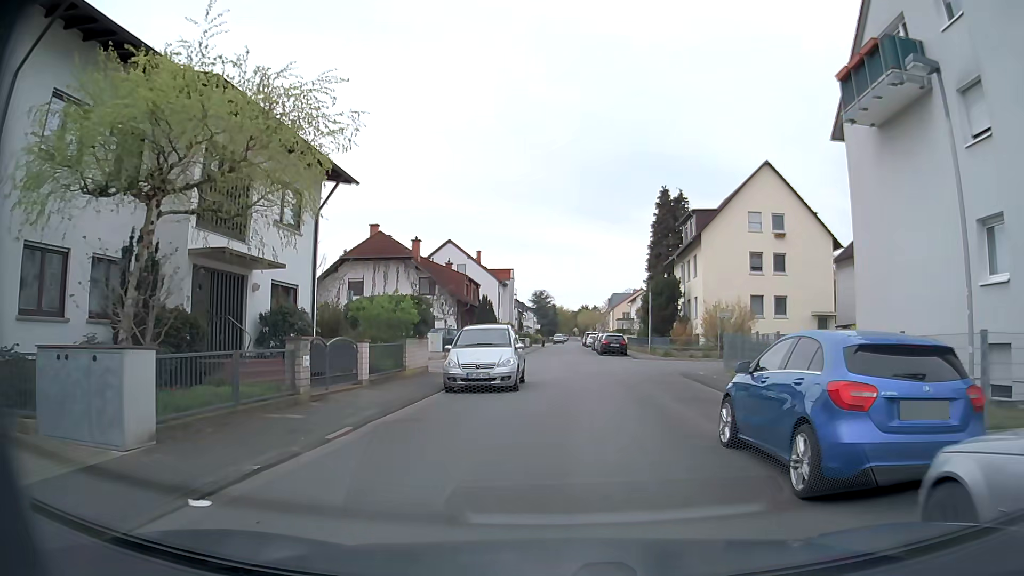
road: residential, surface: asphalt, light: Day
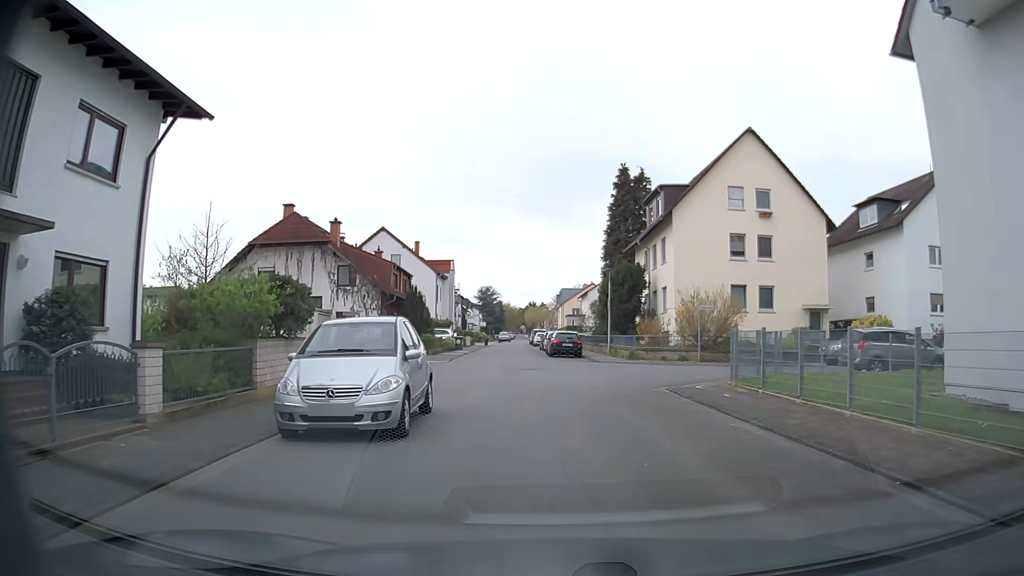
(+0.3, +7.3) m; +5°
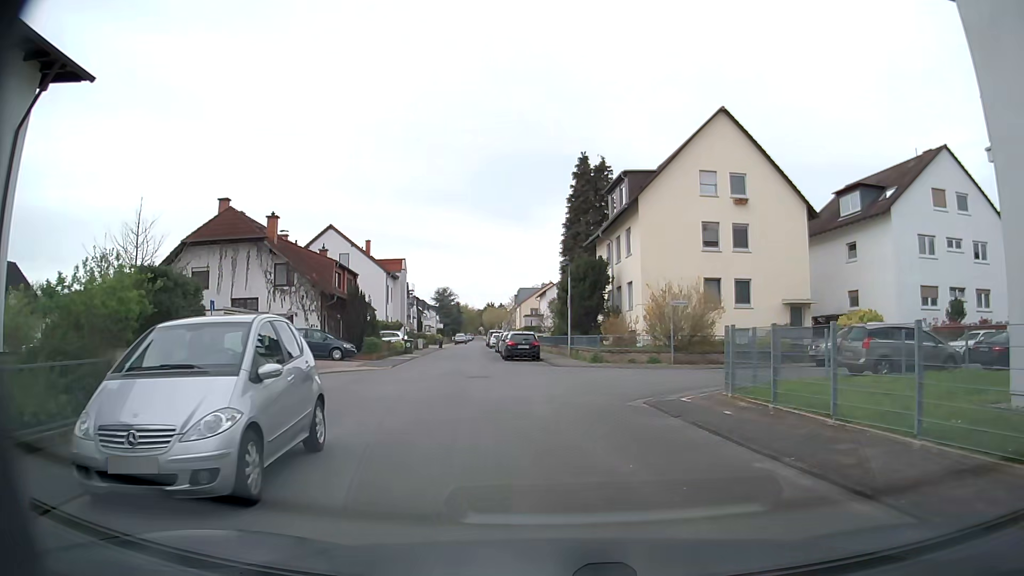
(+0.1, +3.5) m; +3°
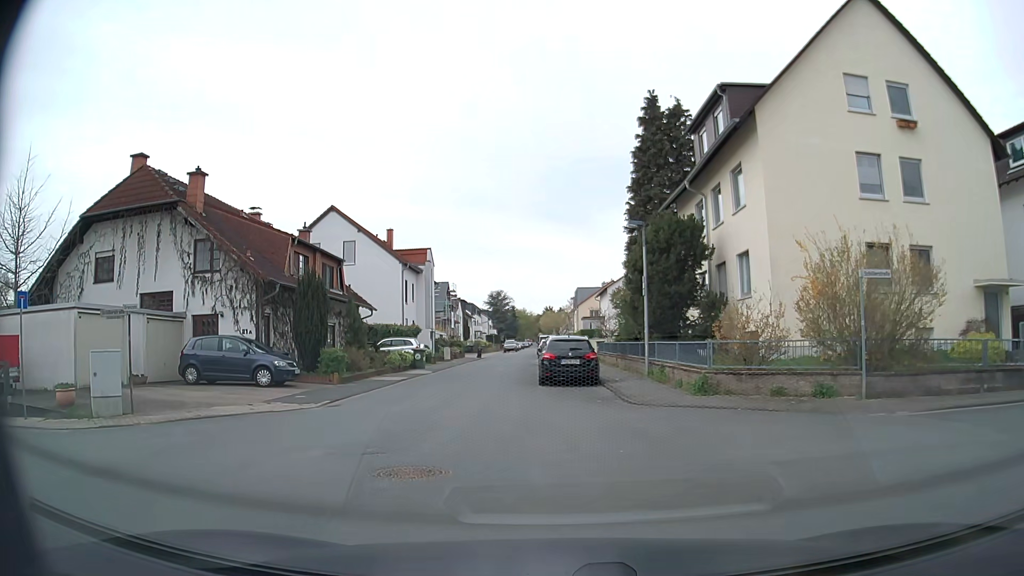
(-0.1, +13.5) m; -6°
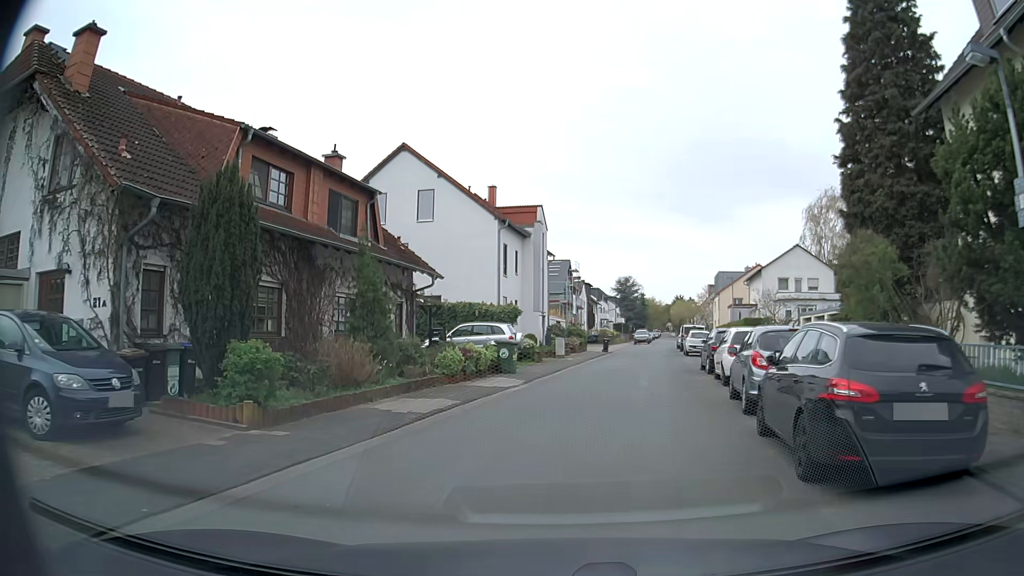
(-1.0, +14.4) m; -10°
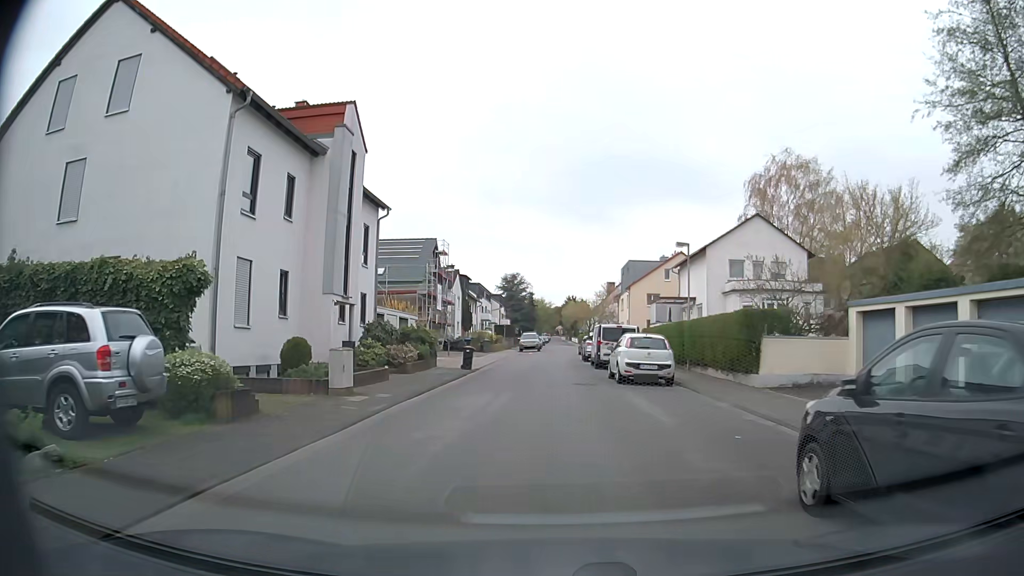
(+2.3, +19.9) m; +10°
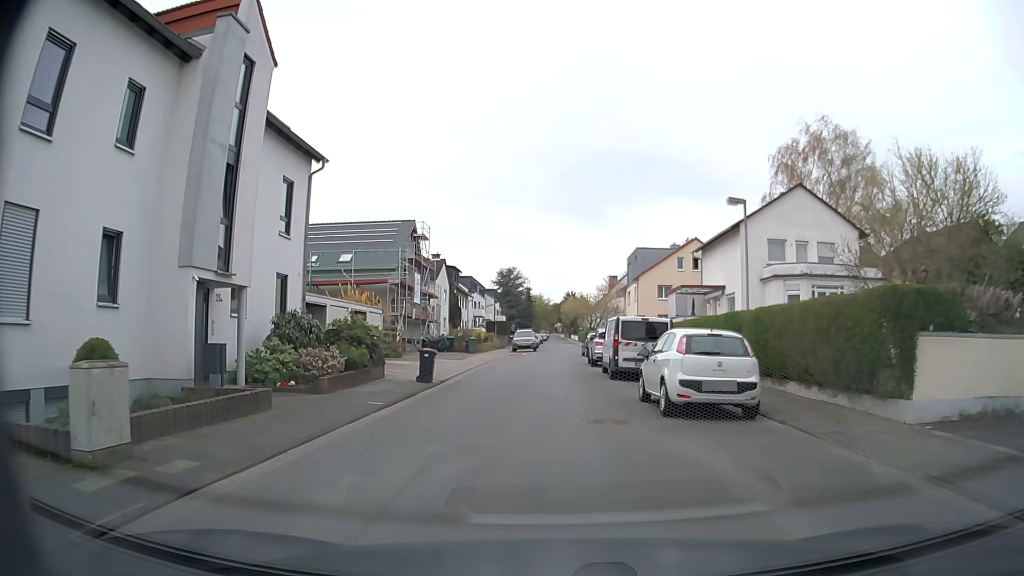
(0.0, +8.6) m; 0°
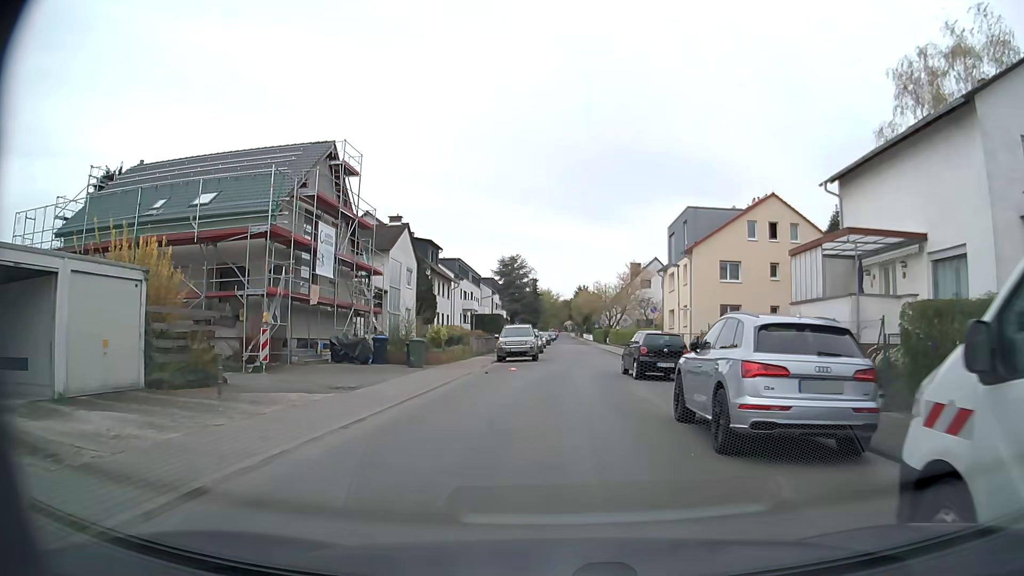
(-0.2, +21.4) m; 0°
